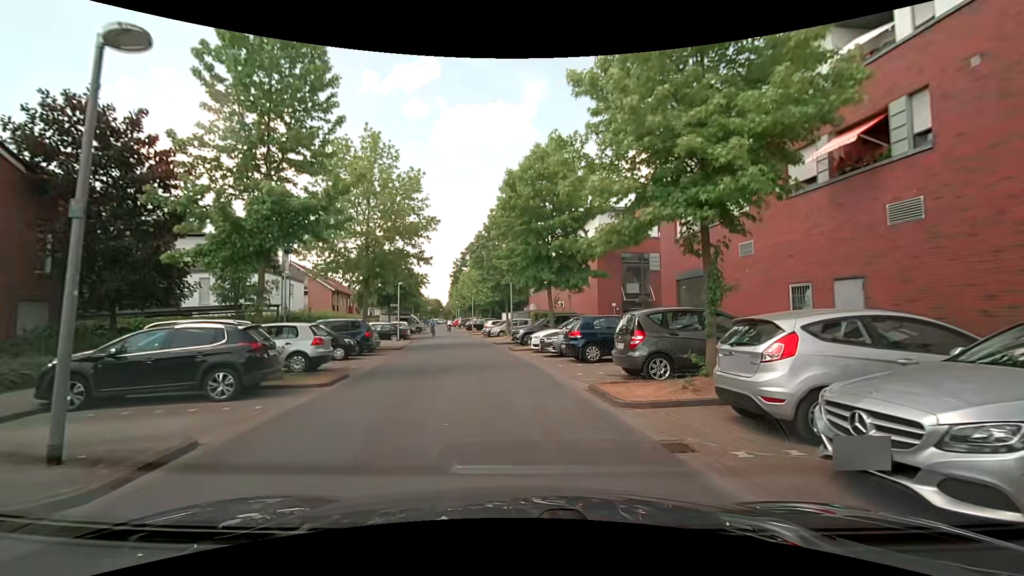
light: Day
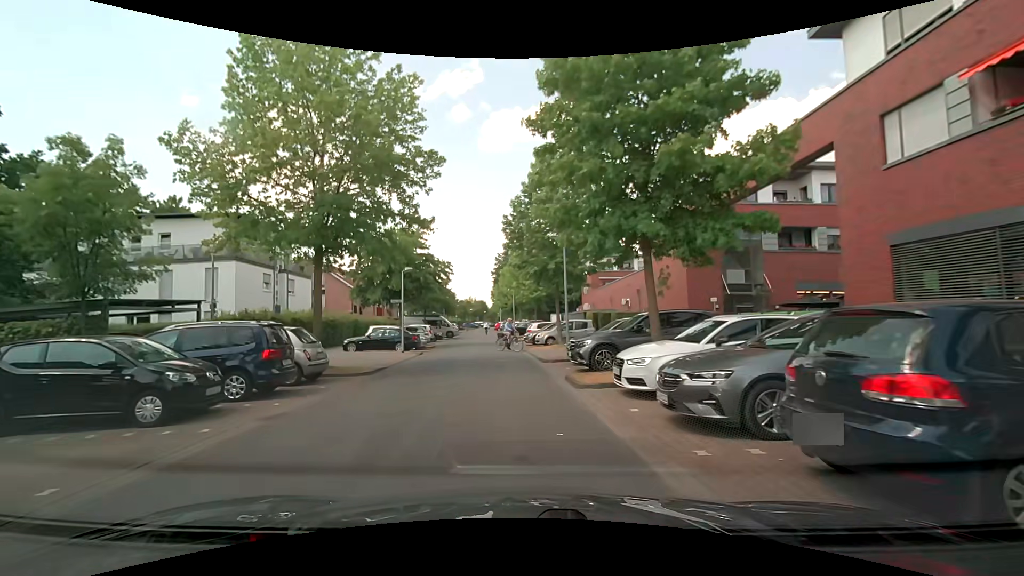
(-0.3, +12.4) m; -6°
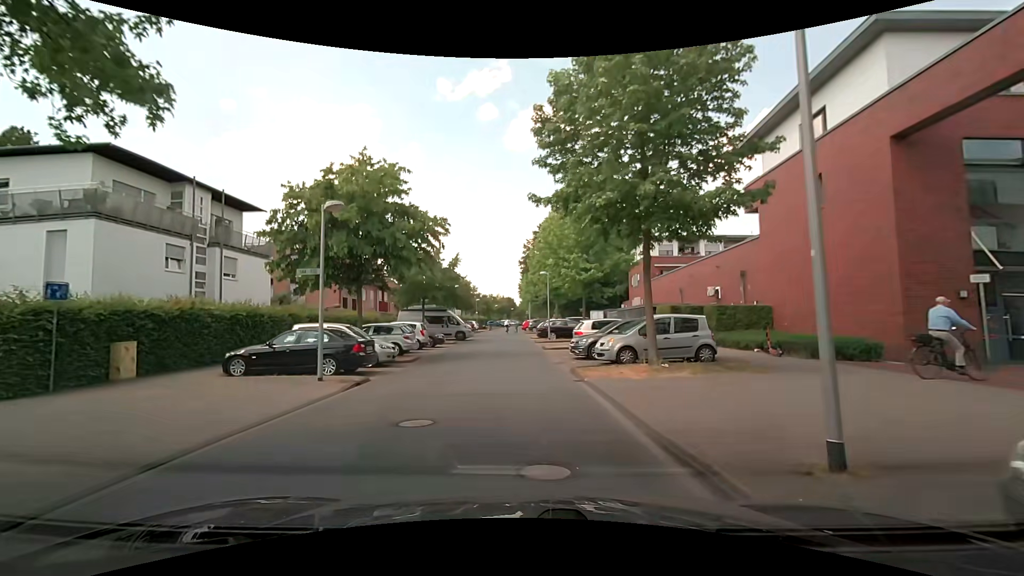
(-0.4, +14.7) m; -3°
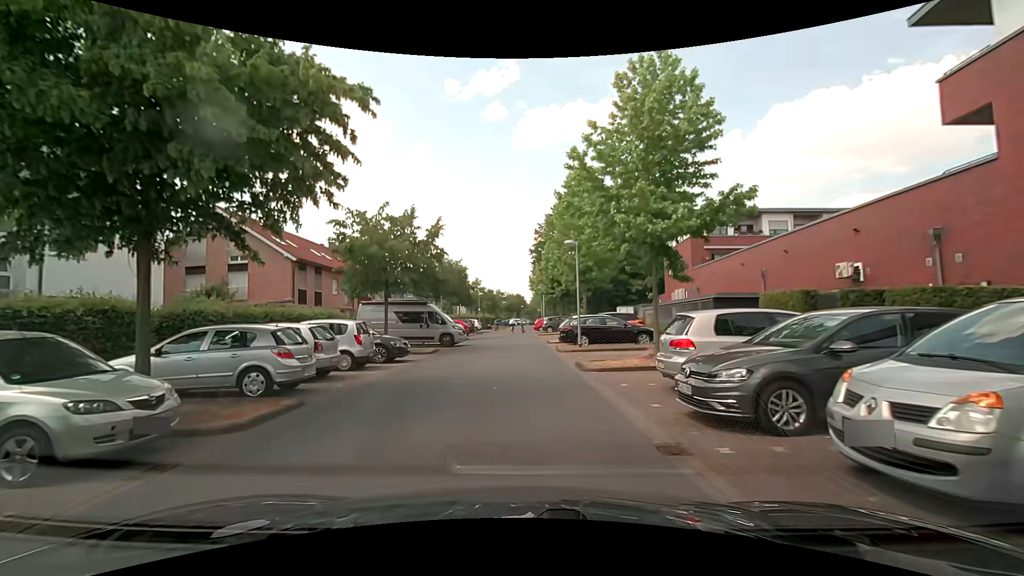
(-0.2, +12.4) m; -1°
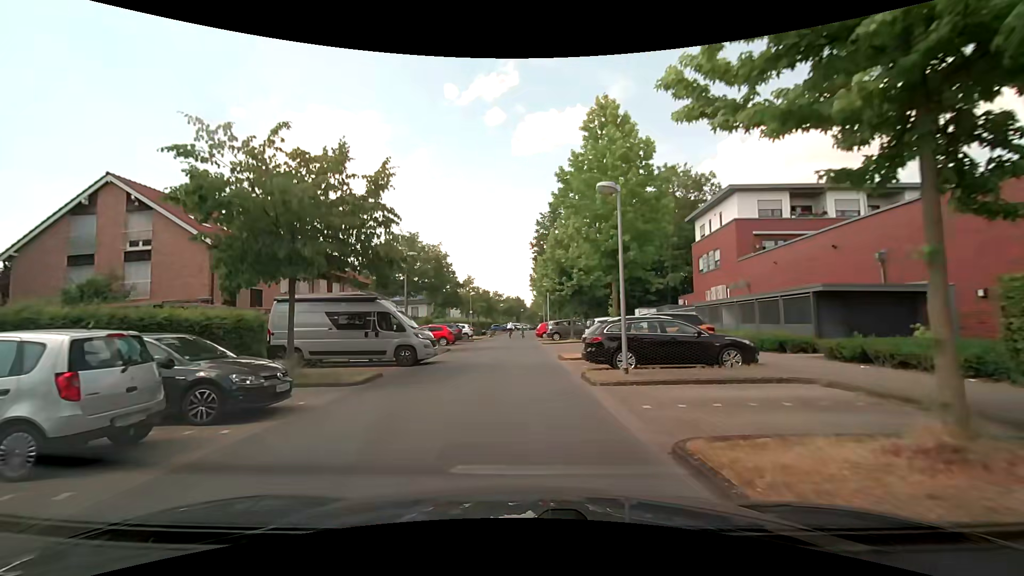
(0.0, +9.7) m; -1°
(0, +10) (0, +20) (0, +30) (0, +40) (0, +50) (0, +60) (+1, +70) (+1, +80) (+2, +90) (+3, +100) m
